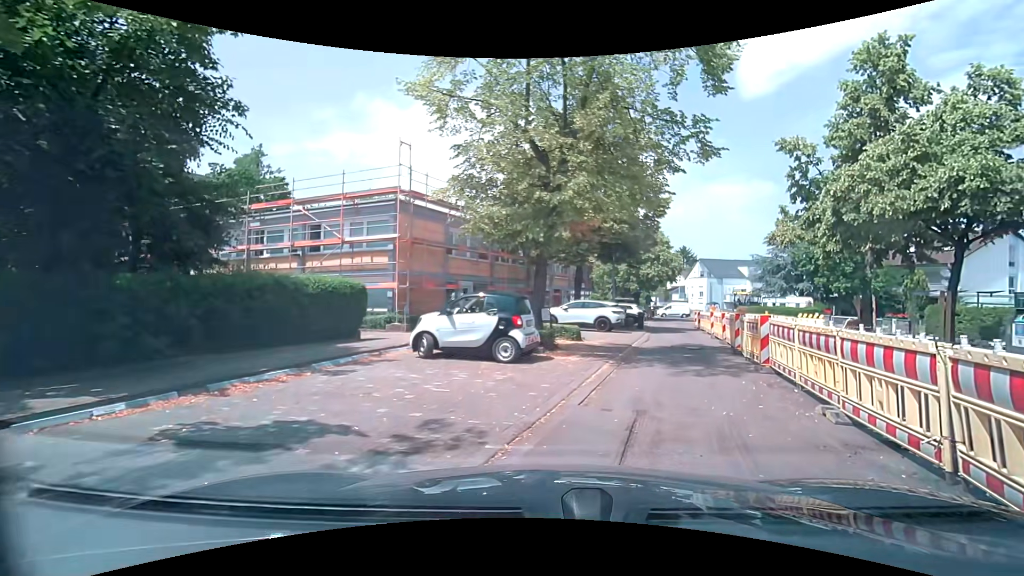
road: residential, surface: asphalt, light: Day
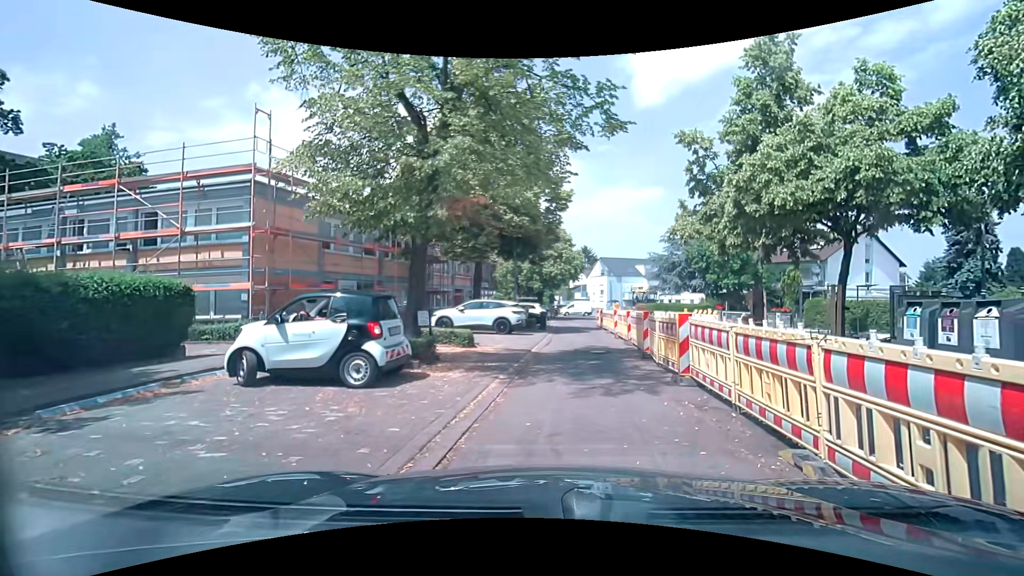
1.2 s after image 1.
(+0.3, +2.7) m; +12°
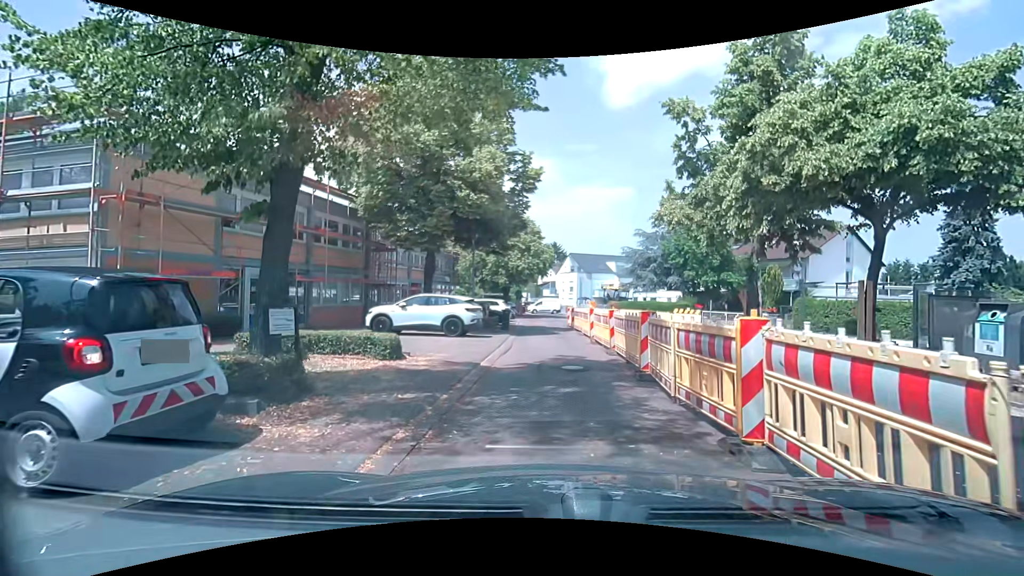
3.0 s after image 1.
(+0.2, +4.4) m; +5°
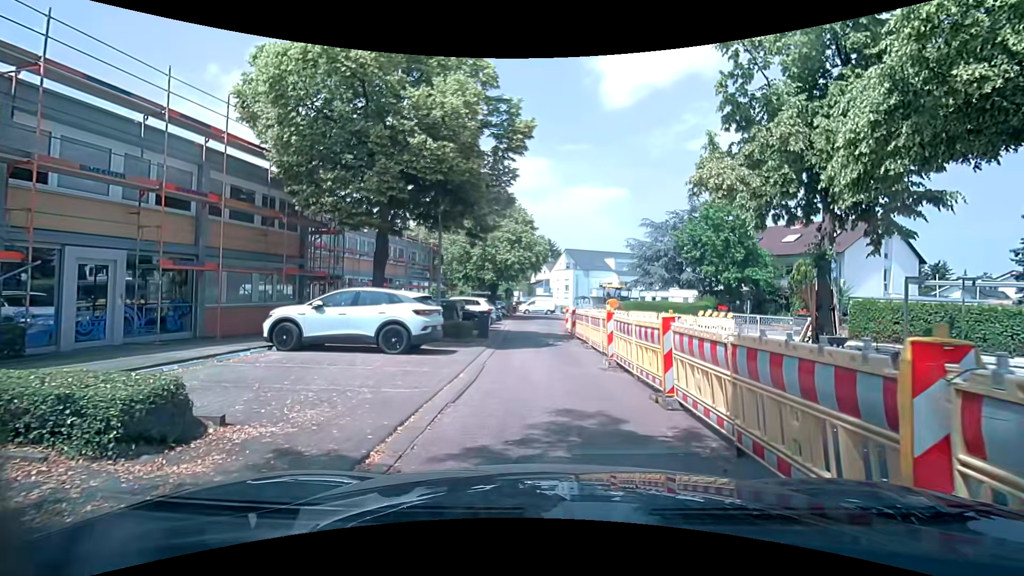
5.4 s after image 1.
(+0.1, +6.6) m; +2°
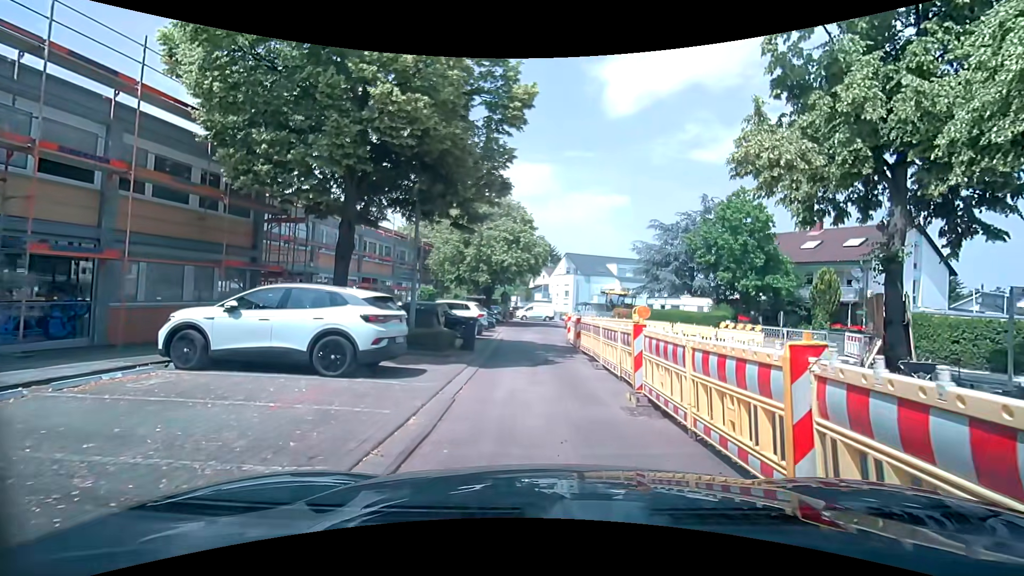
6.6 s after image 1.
(-0.1, +3.5) m; -1°
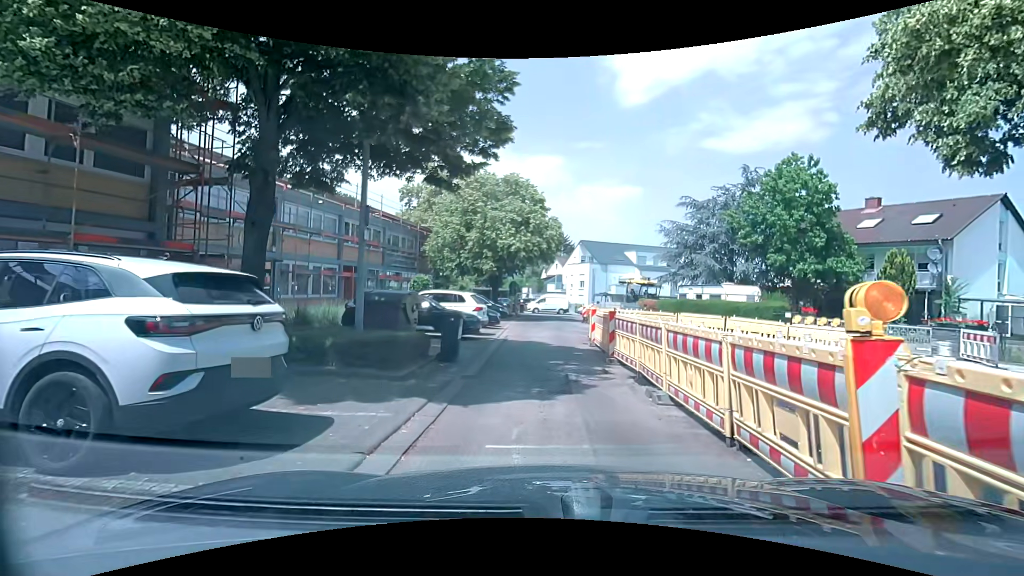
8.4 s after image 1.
(0.0, +5.3) m; +1°
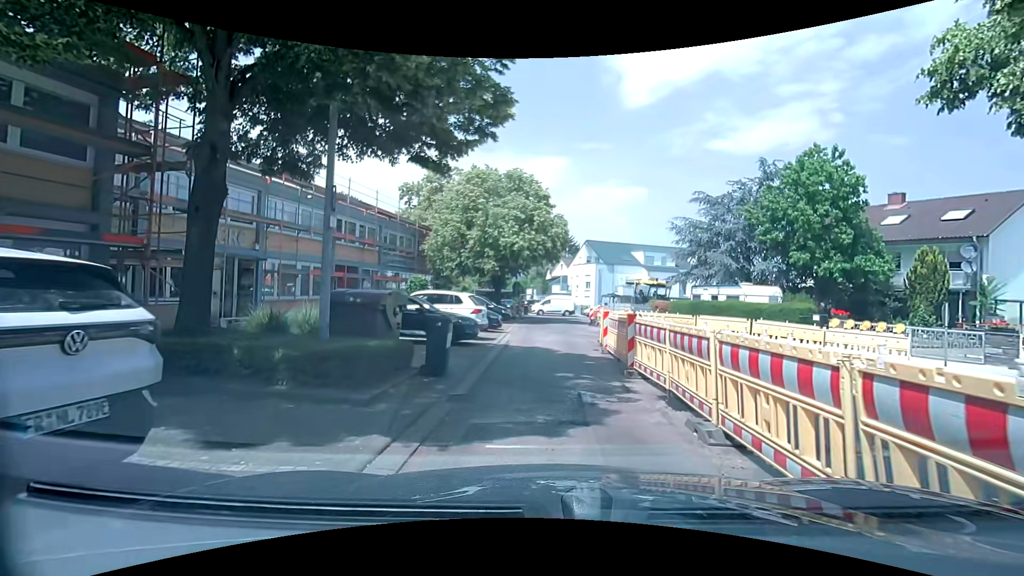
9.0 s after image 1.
(-0.1, +1.8) m; -3°
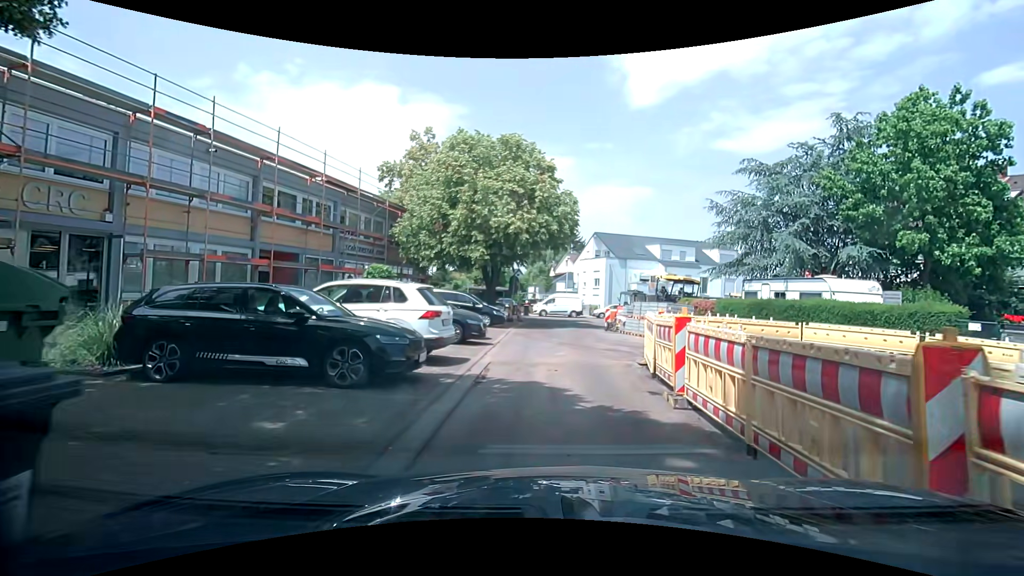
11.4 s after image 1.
(-0.1, +7.5) m; -2°
(0, +10) (+1, +20) (+1, +30) (+4, +40) (+11, +47) (+20, +50) (+30, +51) (+38, +56) (+41, +66) (+39, +75) m
